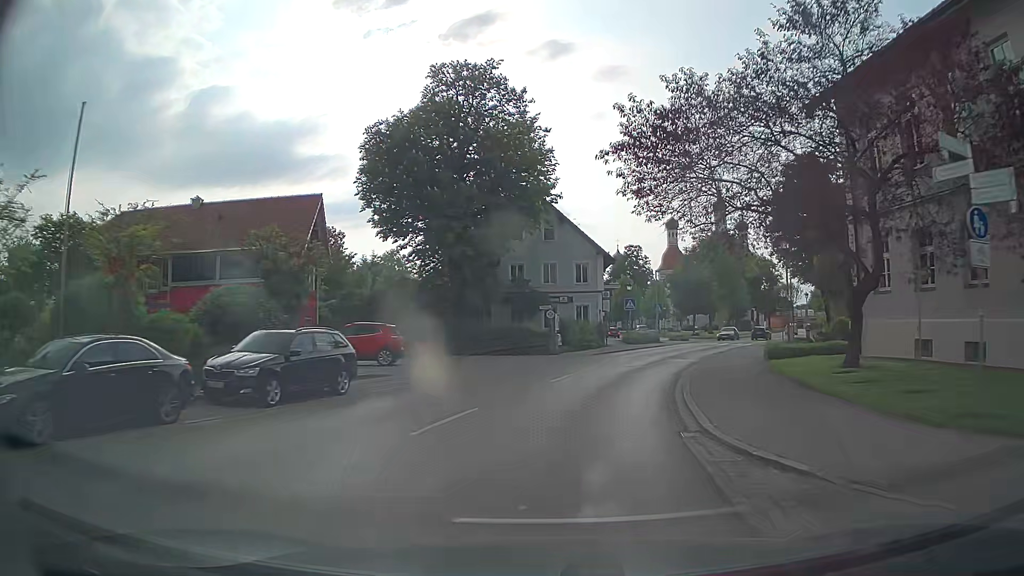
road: tertiary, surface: asphalt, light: Day
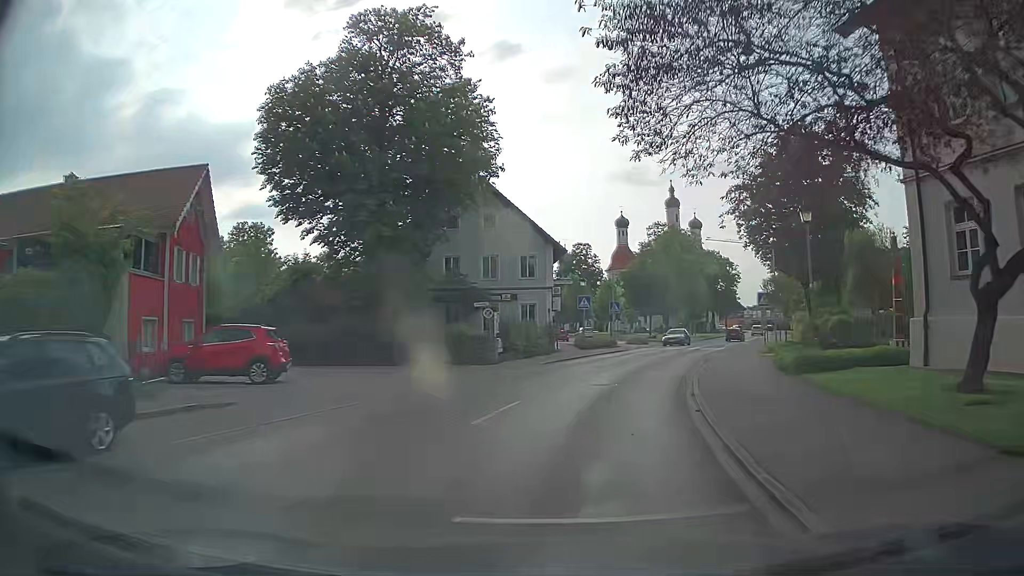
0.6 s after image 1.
(+0.4, +7.3) m; +5°
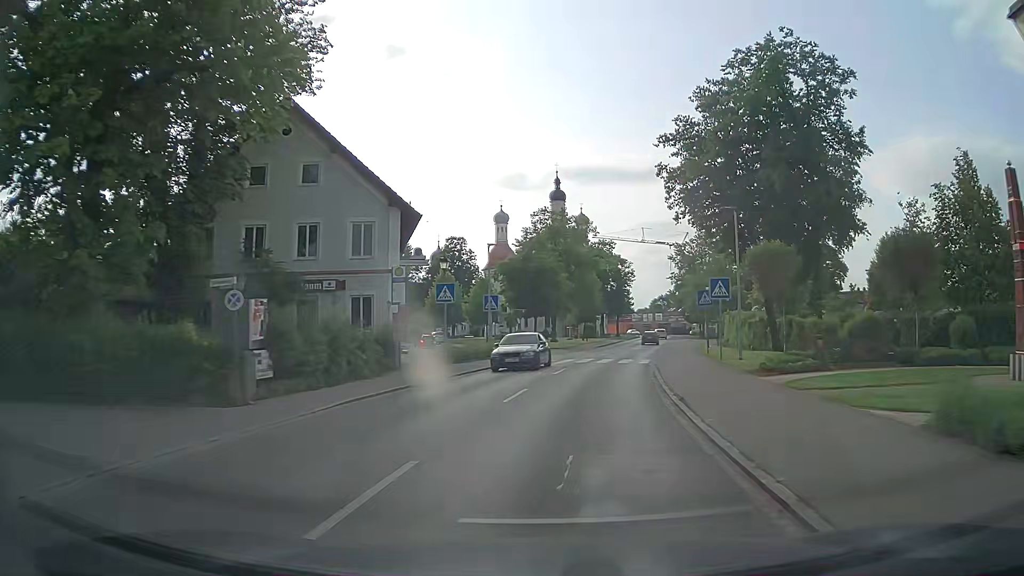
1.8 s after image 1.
(+1.4, +14.4) m; +11°
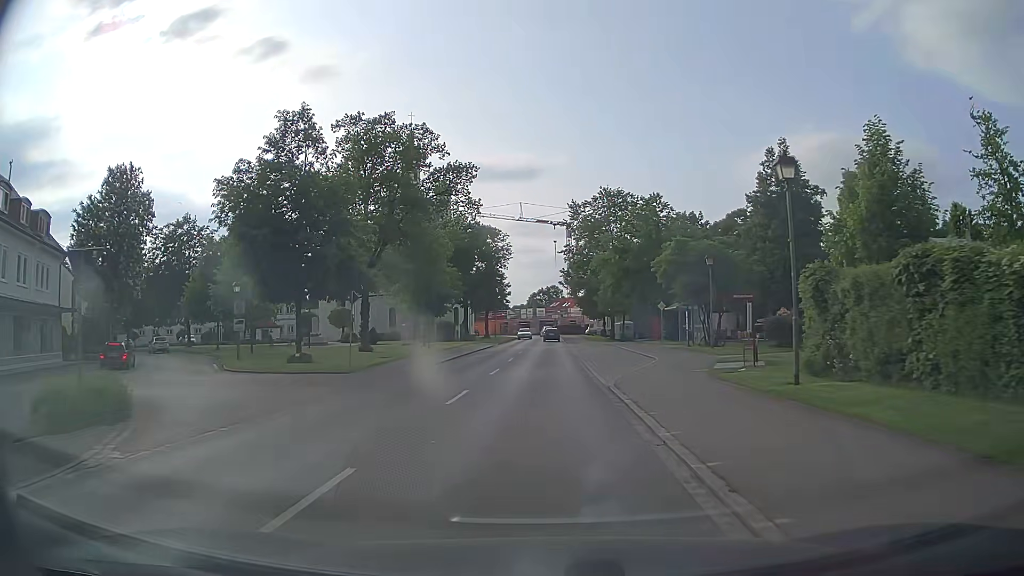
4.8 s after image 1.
(+4.6, +35.8) m; +11°
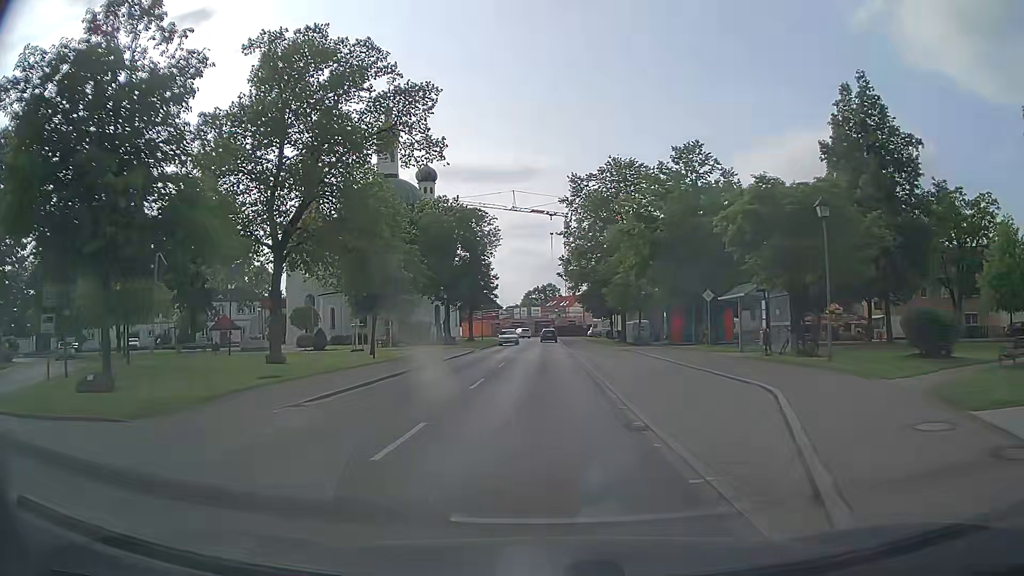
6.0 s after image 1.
(+0.1, +14.4) m; +1°
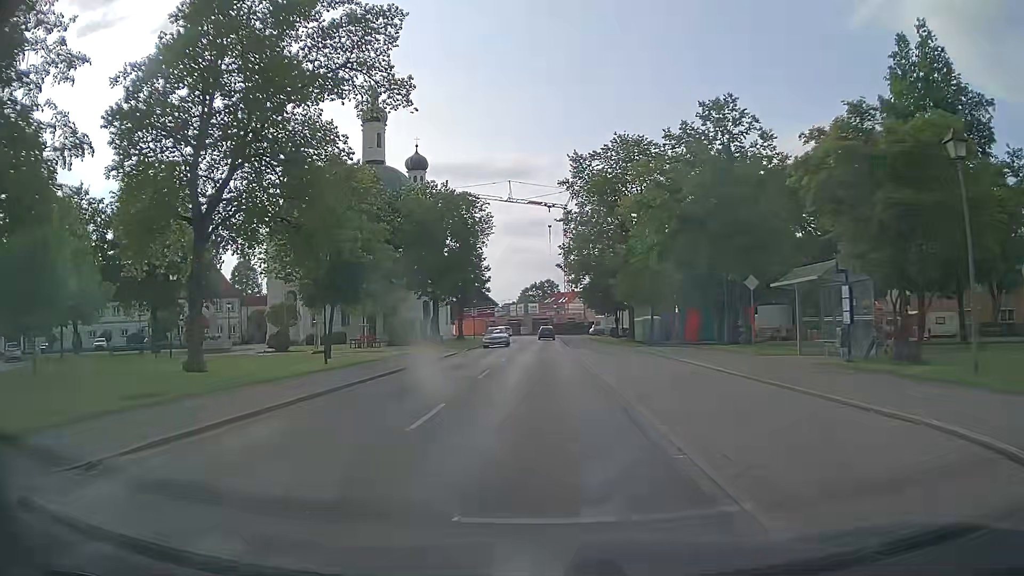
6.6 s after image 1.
(0.0, +7.2) m; 0°
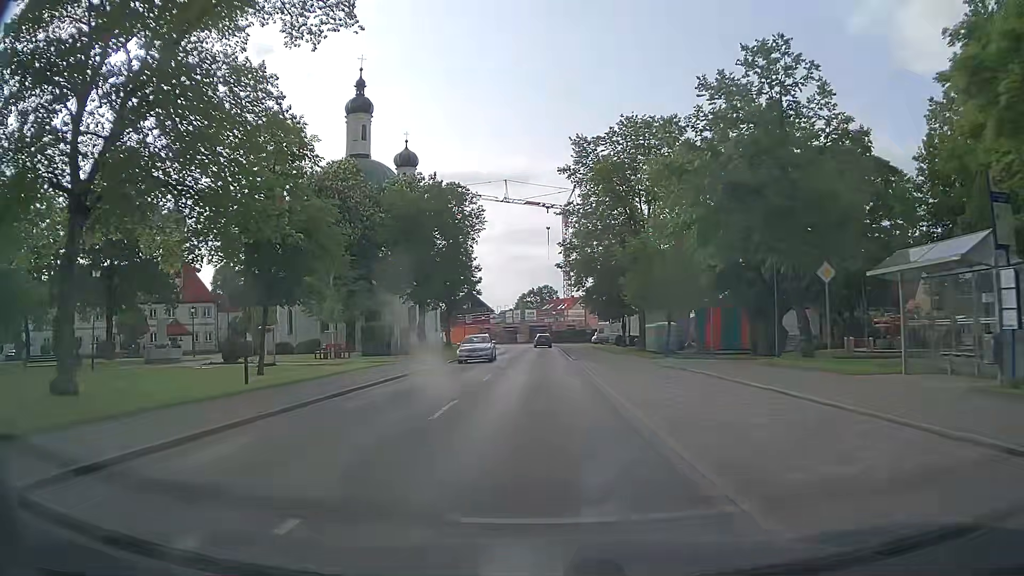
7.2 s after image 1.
(0.0, +7.2) m; 0°
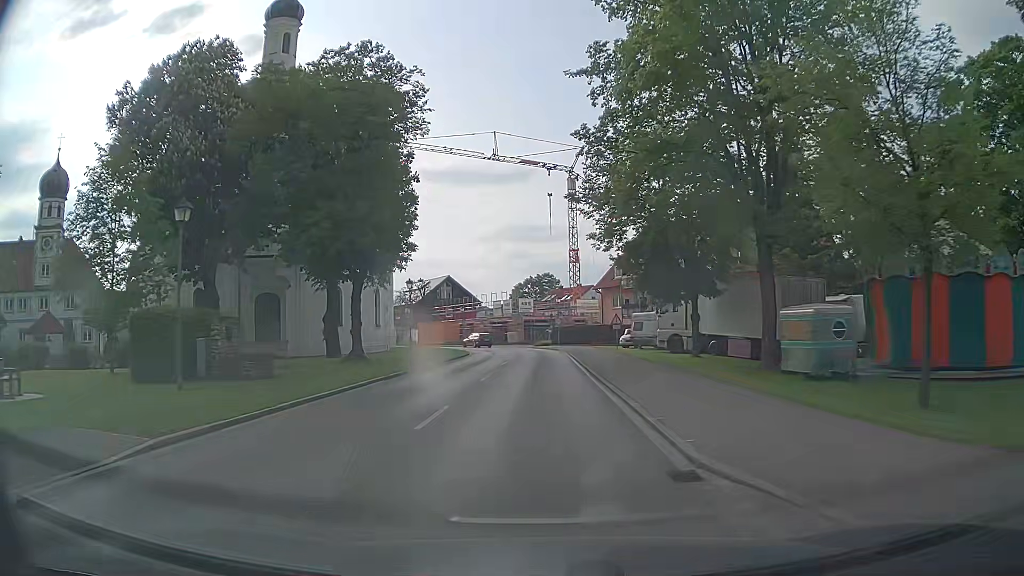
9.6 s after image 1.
(+0.1, +28.2) m; 0°
(0, +10) (0, +20) (0, +30) (0, +40) (0, +50) (-2, +60) (-6, +69) (-12, +77) (-18, +85) (-25, +93) m
